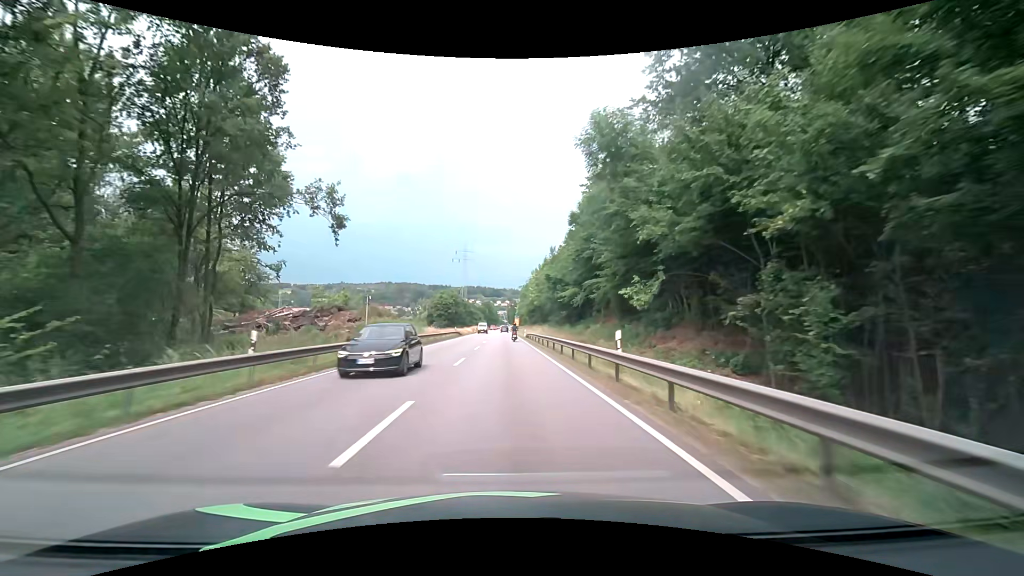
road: primary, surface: asphalt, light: Day
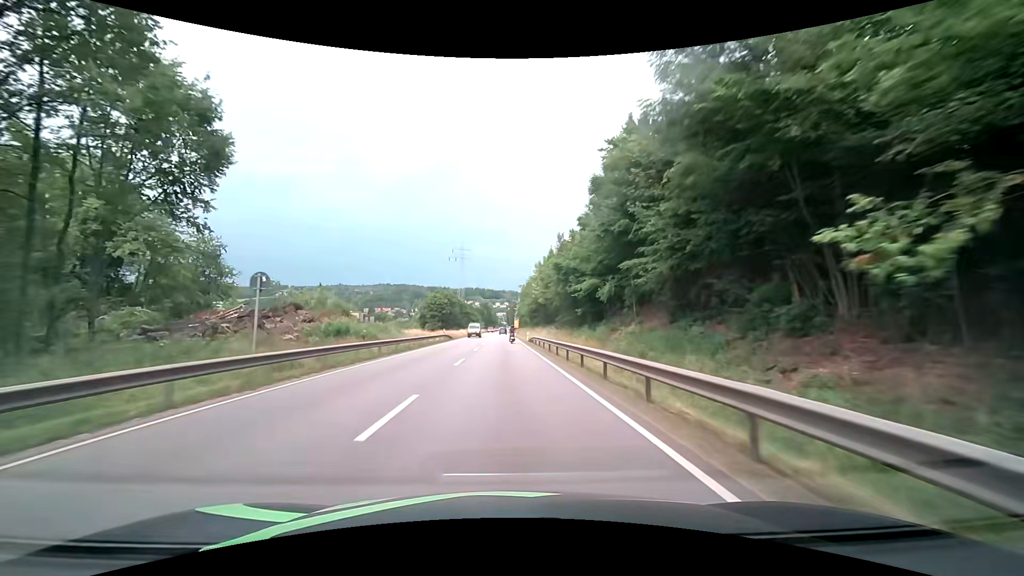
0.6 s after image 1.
(0.0, +10.9) m; 0°
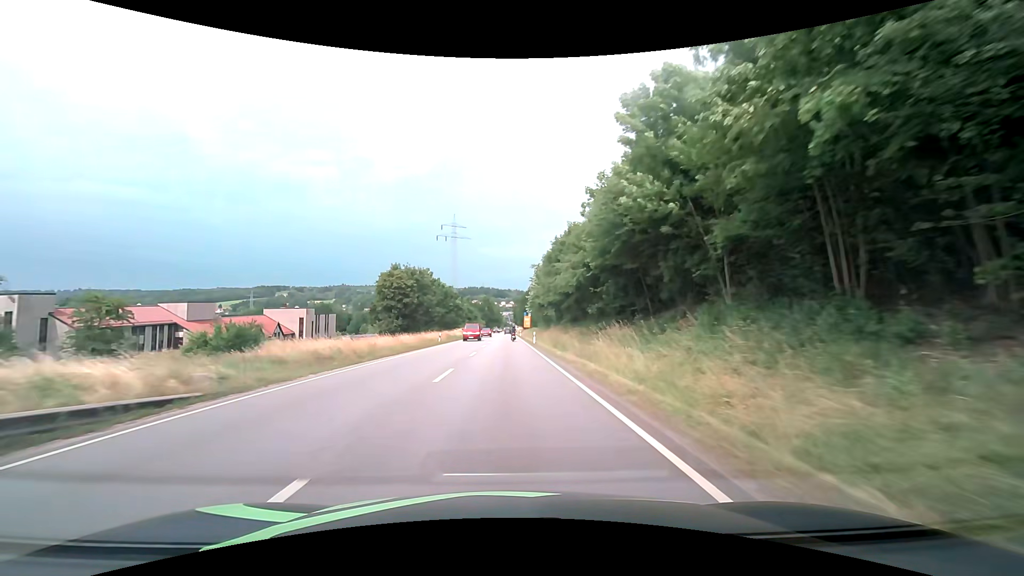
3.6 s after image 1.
(-0.2, +53.6) m; 0°
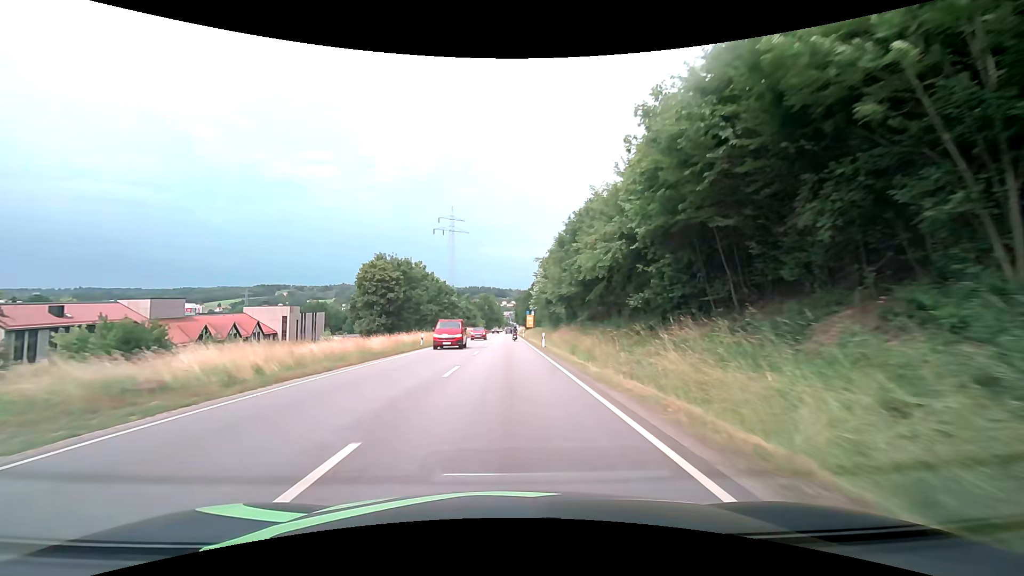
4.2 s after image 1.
(-0.1, +10.7) m; 0°
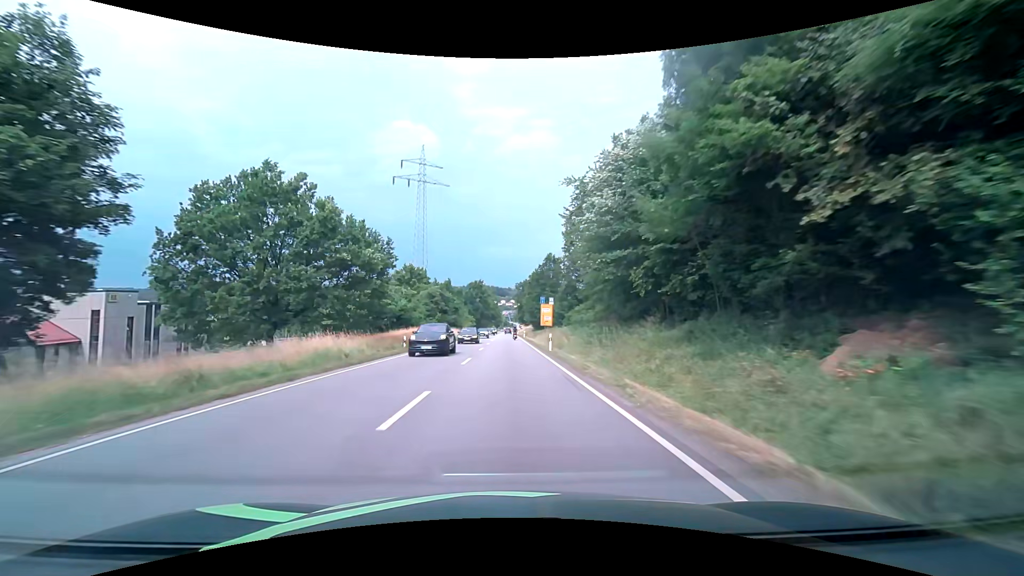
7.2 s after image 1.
(-0.2, +55.5) m; 0°
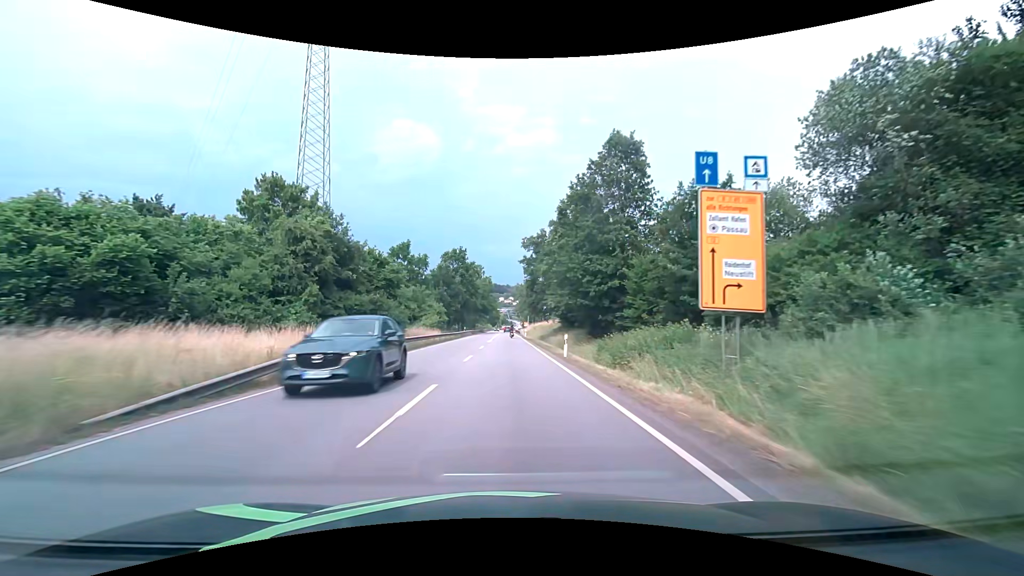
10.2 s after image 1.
(-0.2, +58.7) m; 0°
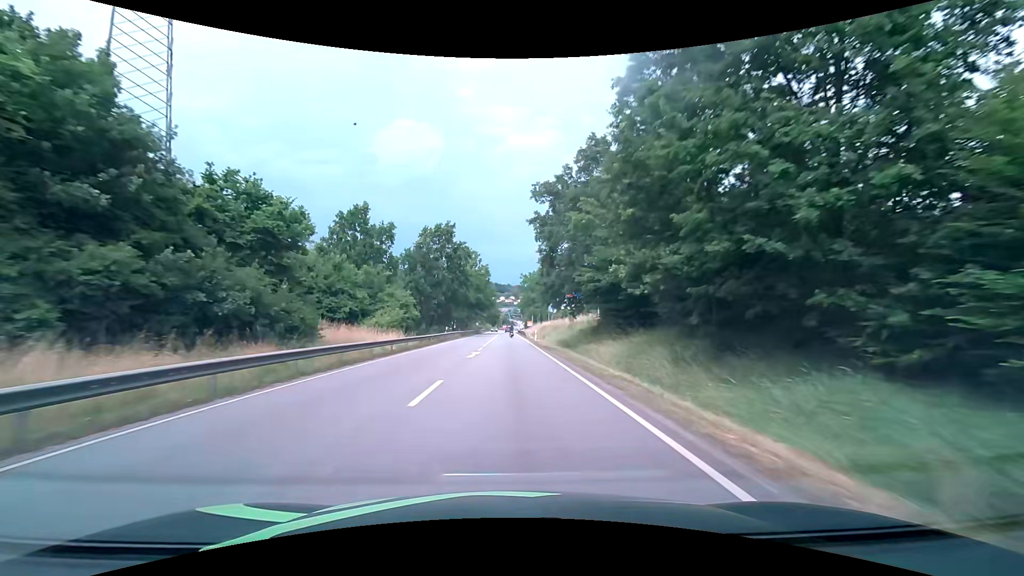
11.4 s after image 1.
(0.0, +23.3) m; 0°
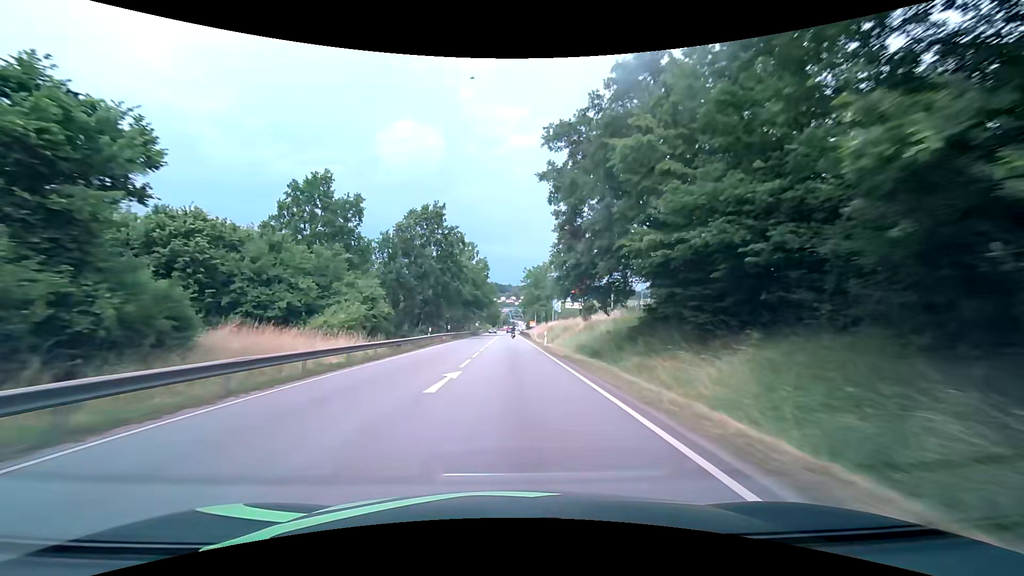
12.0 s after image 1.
(0.0, +11.5) m; 0°
(0, +10) (0, +20) (0, +30) (0, +40) (0, +50) (0, +60) (0, +70) (0, +80) (+1, +90) (+1, +100) m
